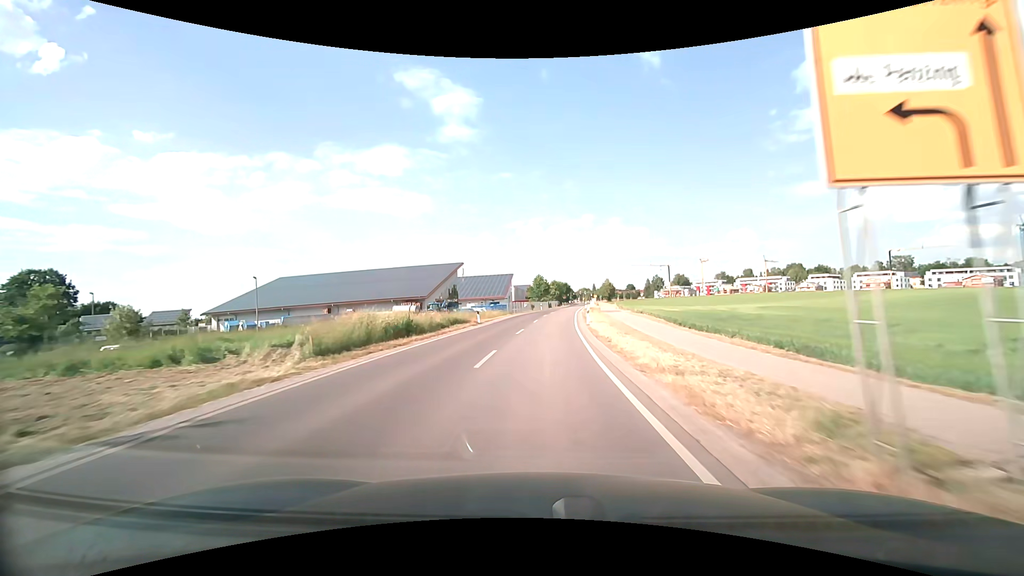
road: secondary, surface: asphalt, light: Day
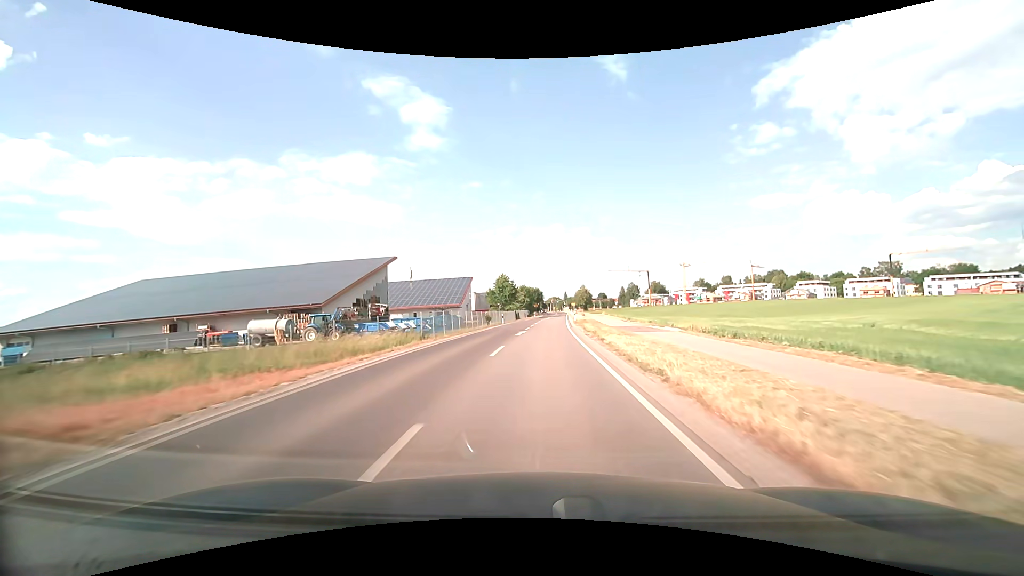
(+0.9, +32.2) m; +4°
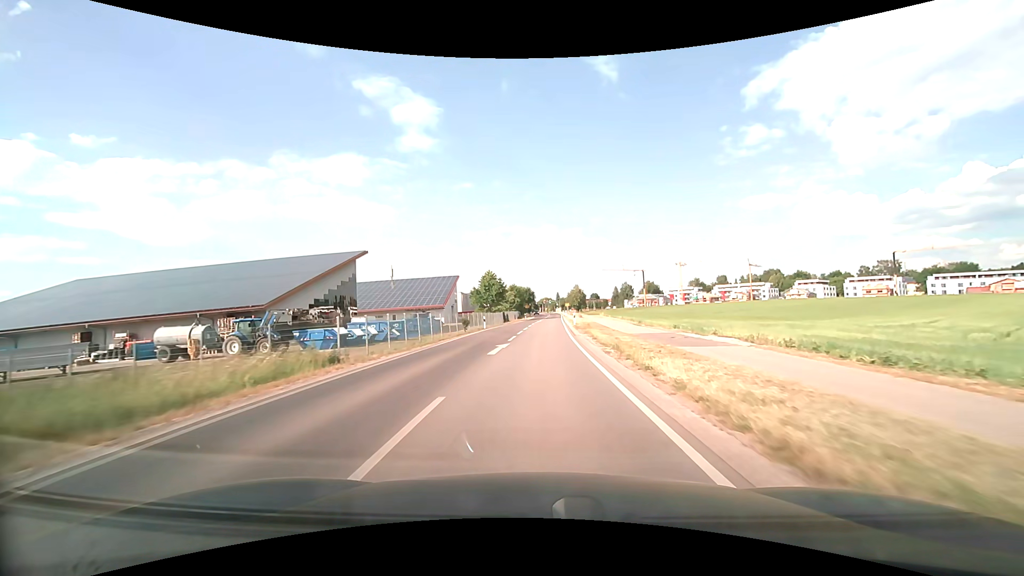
(+0.1, +10.1) m; +1°
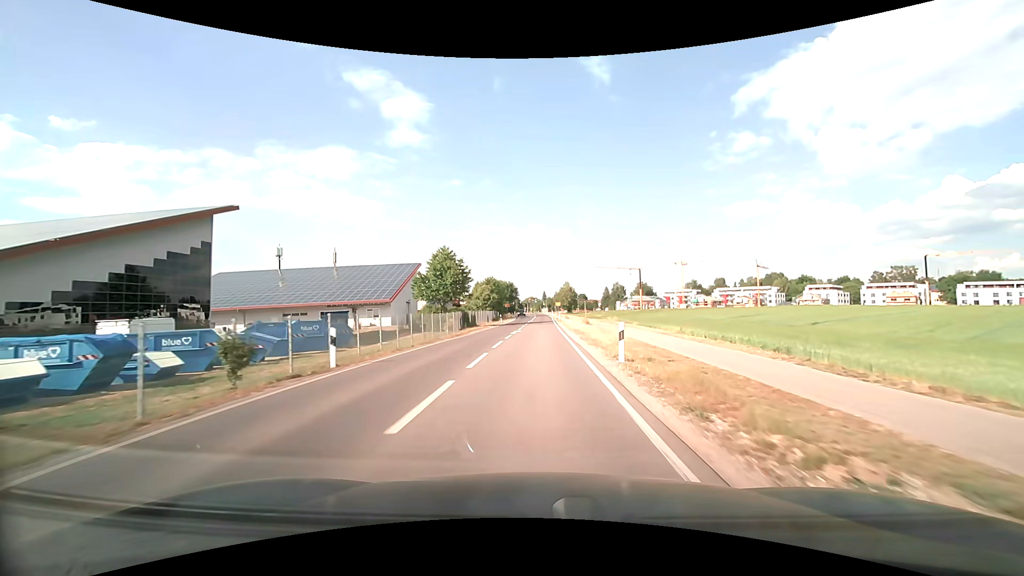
(+0.4, +28.1) m; +2°
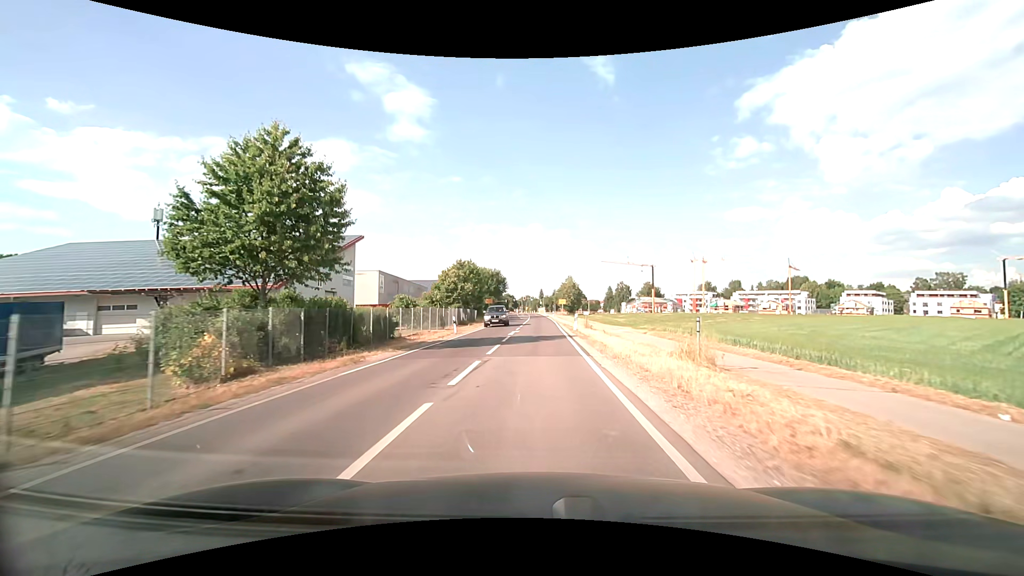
(+0.2, +32.2) m; 0°
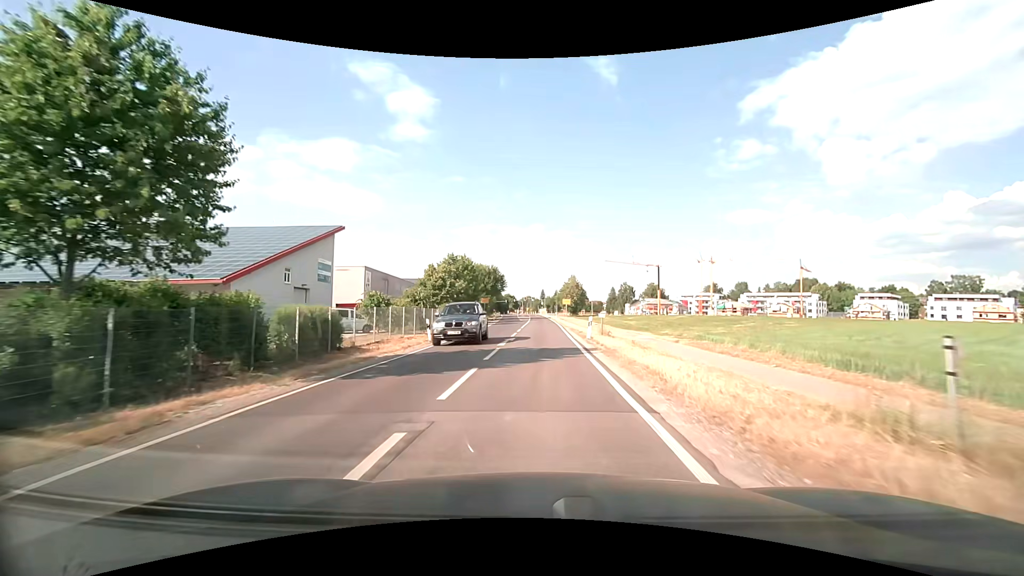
(0.0, +7.5) m; 0°
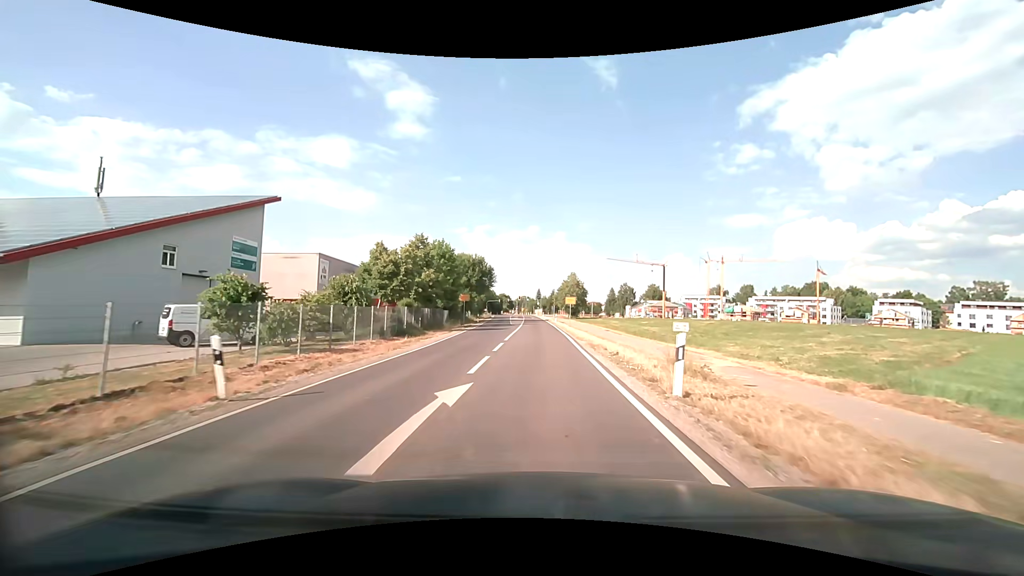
(0.0, +14.8) m; +1°
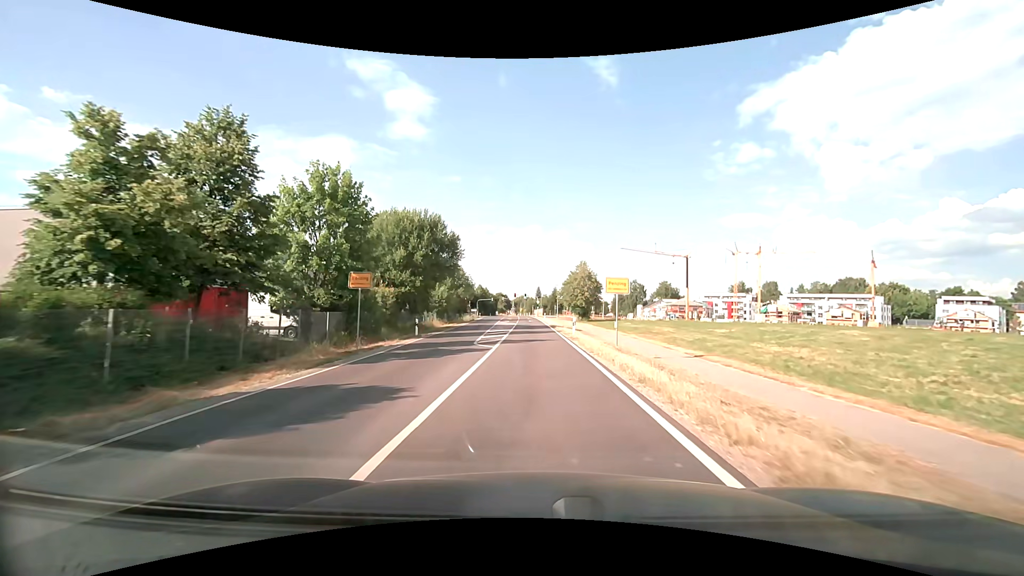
(+0.1, +29.3) m; 0°
(0, +10) (0, +20) (0, +30) (0, +40) (-1, +50) (-1, +60) (-1, +70) (-1, +80) (-2, +90) (-2, +100) m
